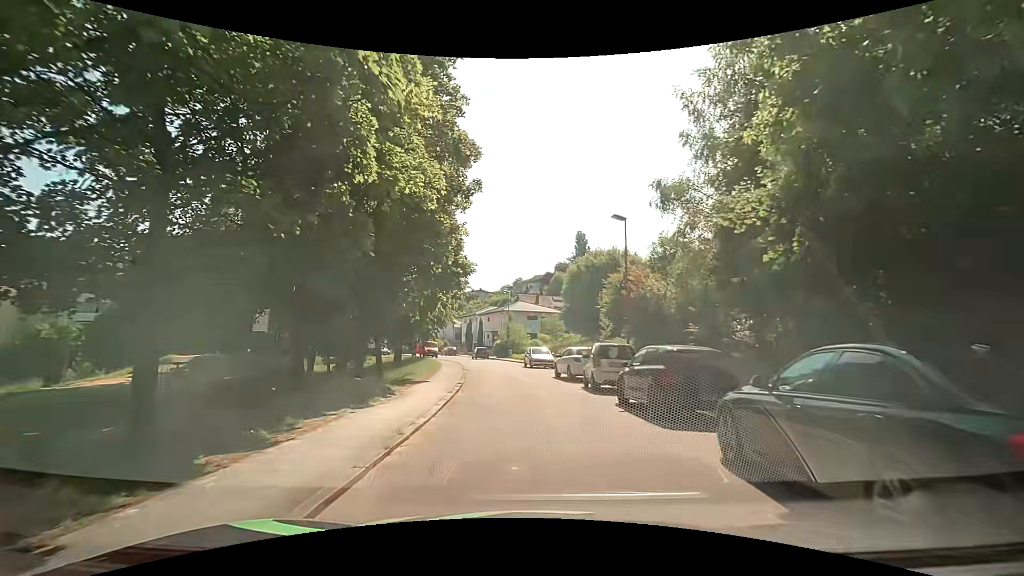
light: Day
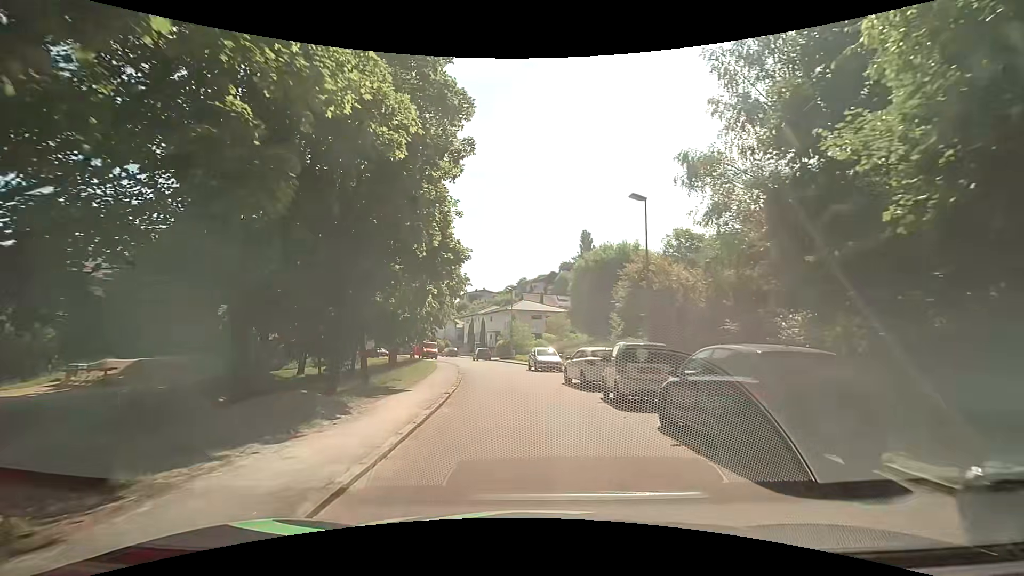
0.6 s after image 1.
(0.0, +3.7) m; 0°
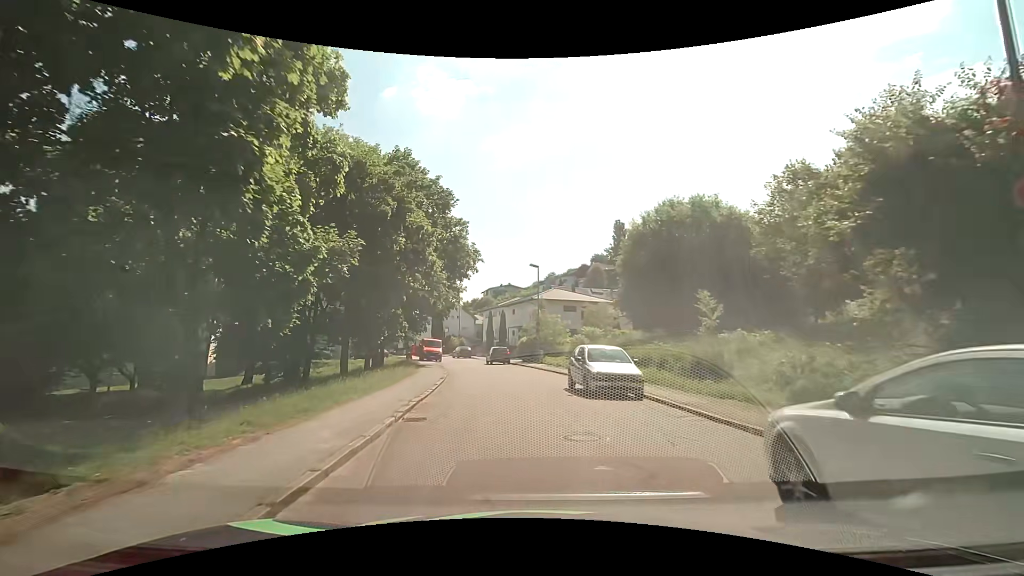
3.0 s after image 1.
(-0.9, +15.9) m; -4°
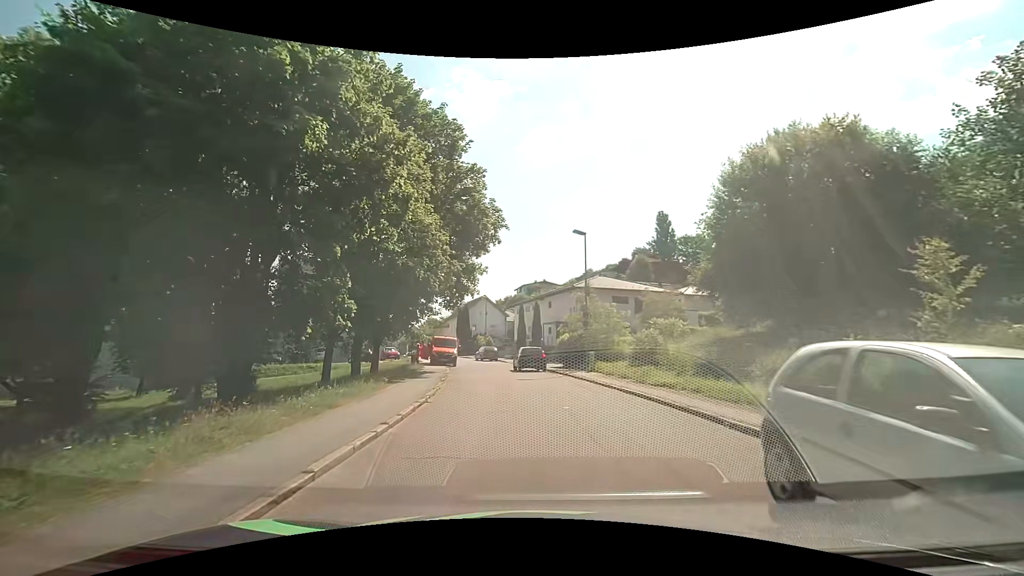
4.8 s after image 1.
(-0.7, +12.1) m; -5°
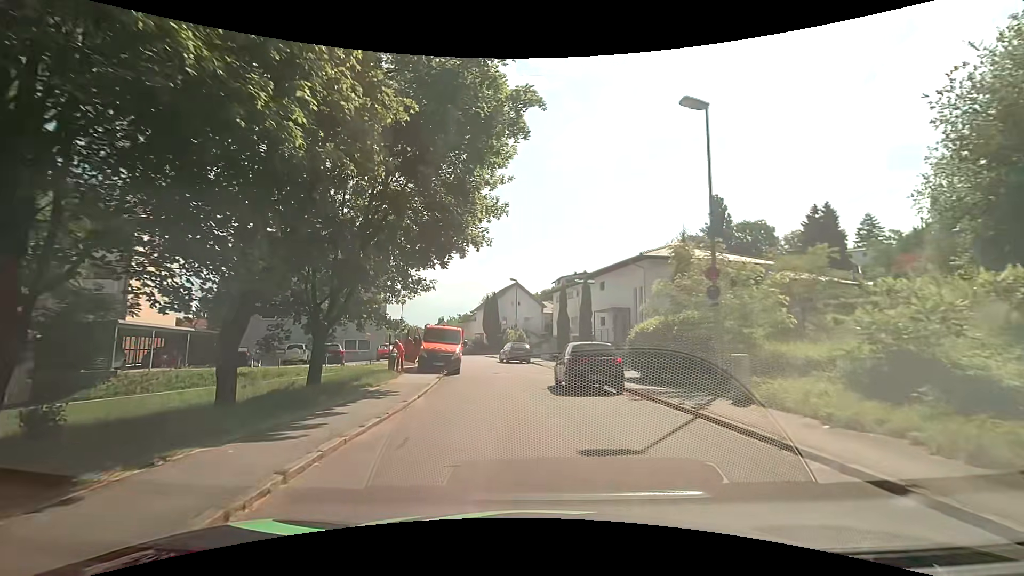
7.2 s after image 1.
(-0.6, +15.3) m; -4°
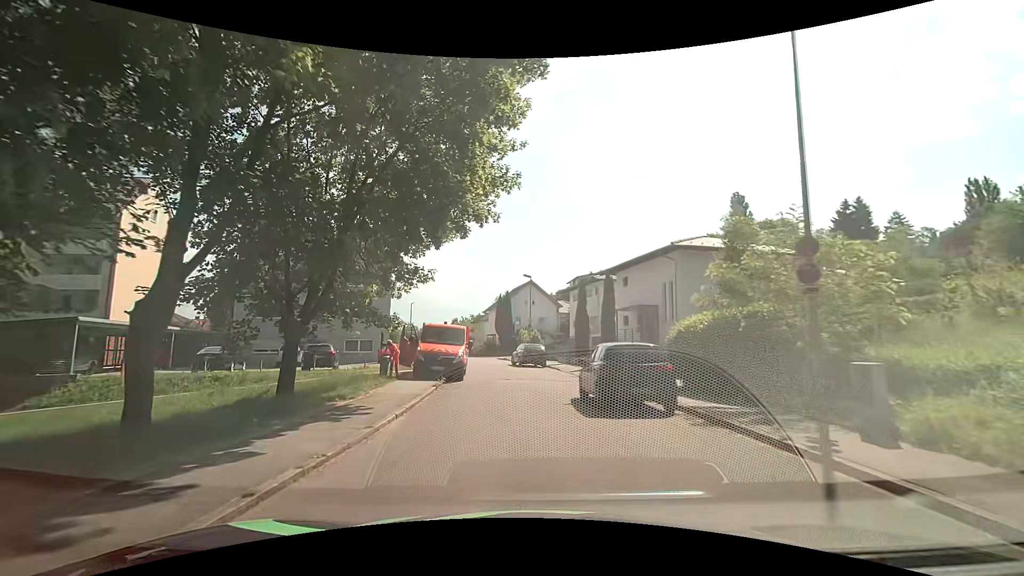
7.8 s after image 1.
(-0.1, +3.7) m; -2°
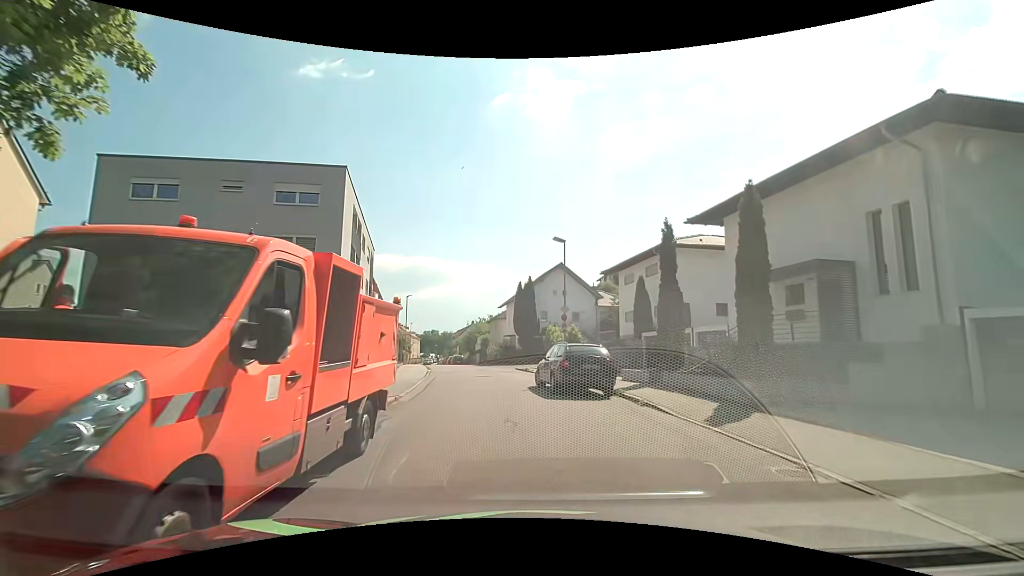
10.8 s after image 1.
(-0.5, +17.3) m; -3°
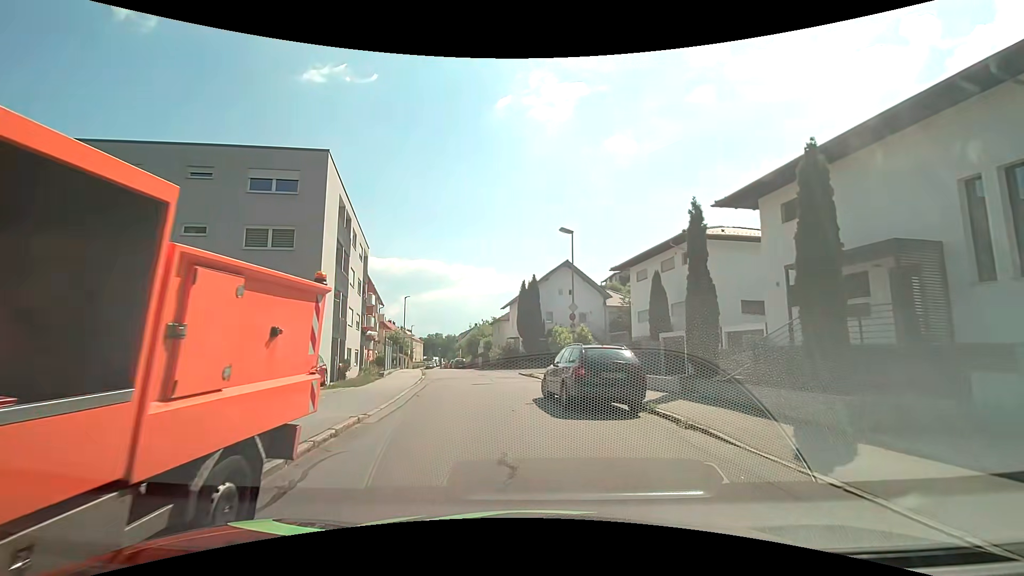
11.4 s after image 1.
(0.0, +3.0) m; 0°
